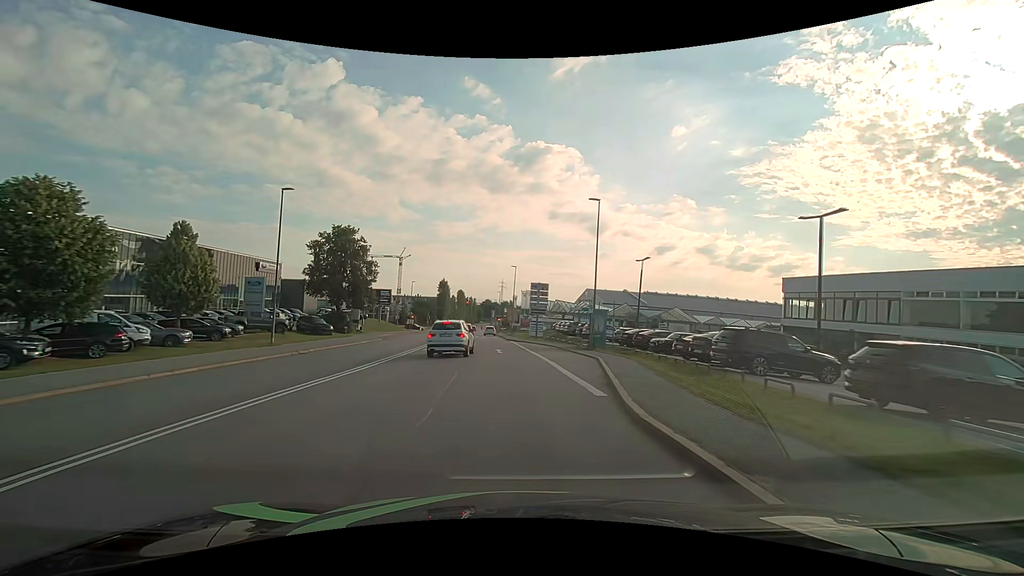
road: secondary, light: Day
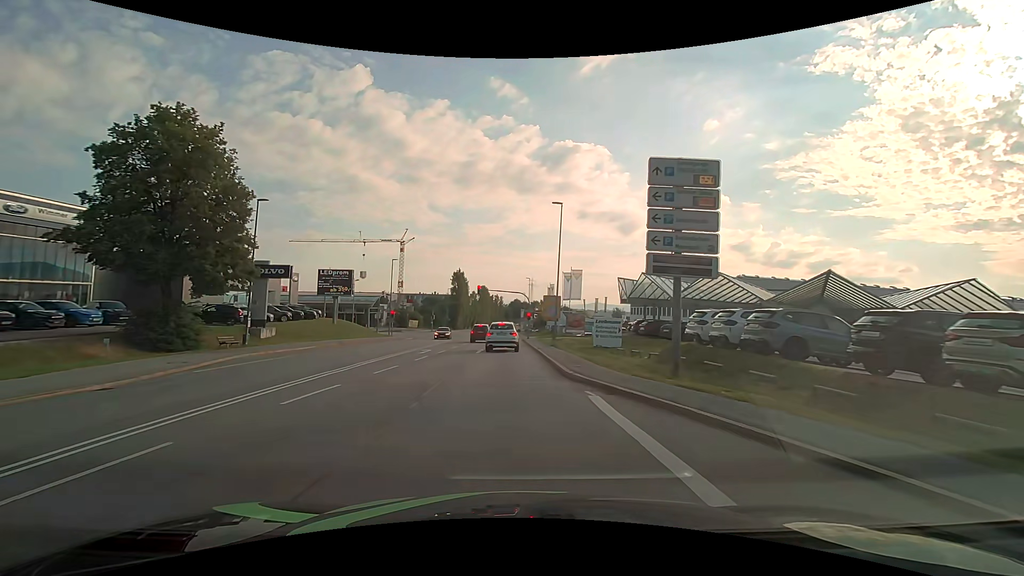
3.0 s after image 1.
(-1.5, +38.1) m; -4°
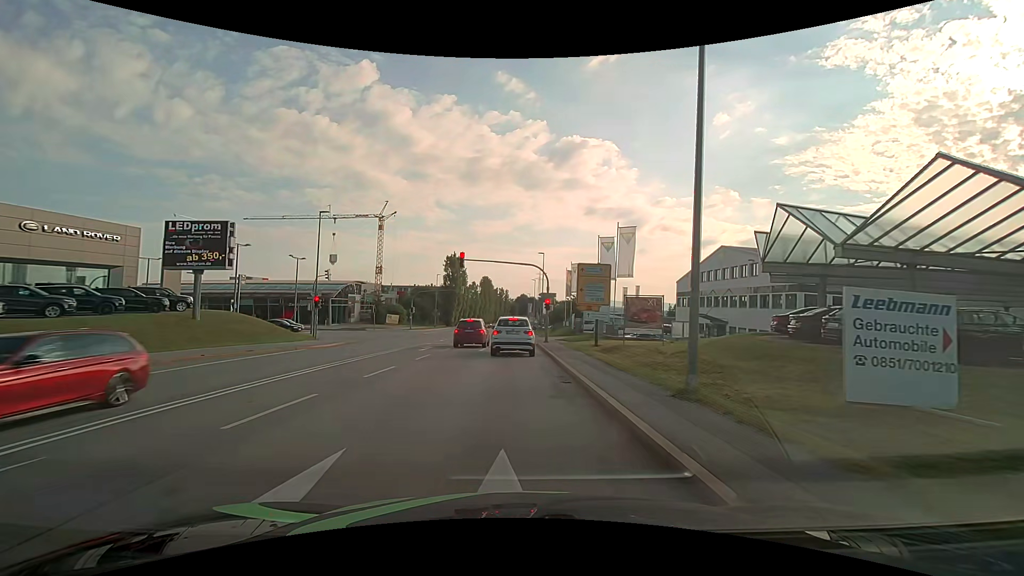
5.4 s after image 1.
(-0.2, +26.1) m; -1°
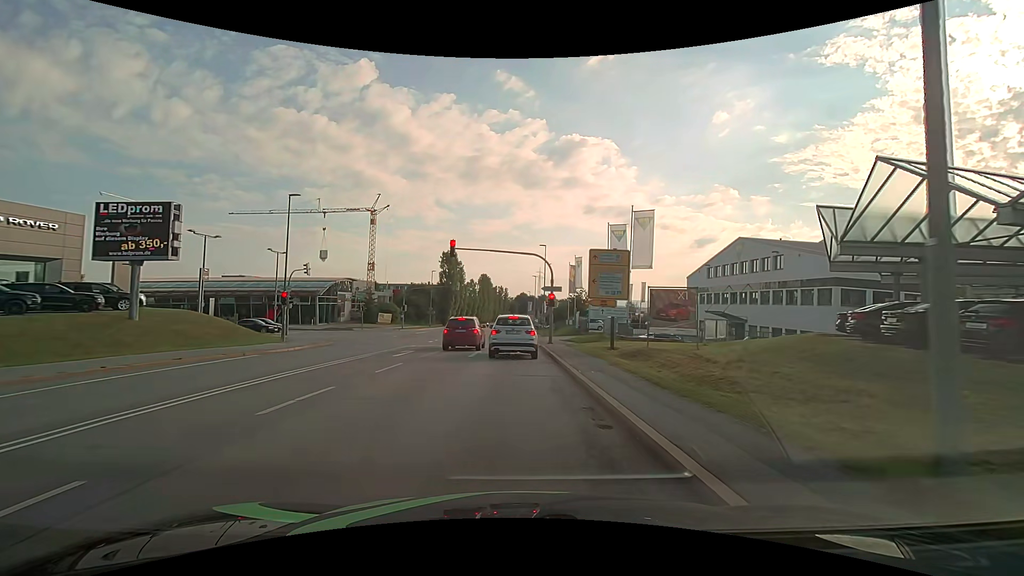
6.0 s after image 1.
(0.0, +5.1) m; 0°
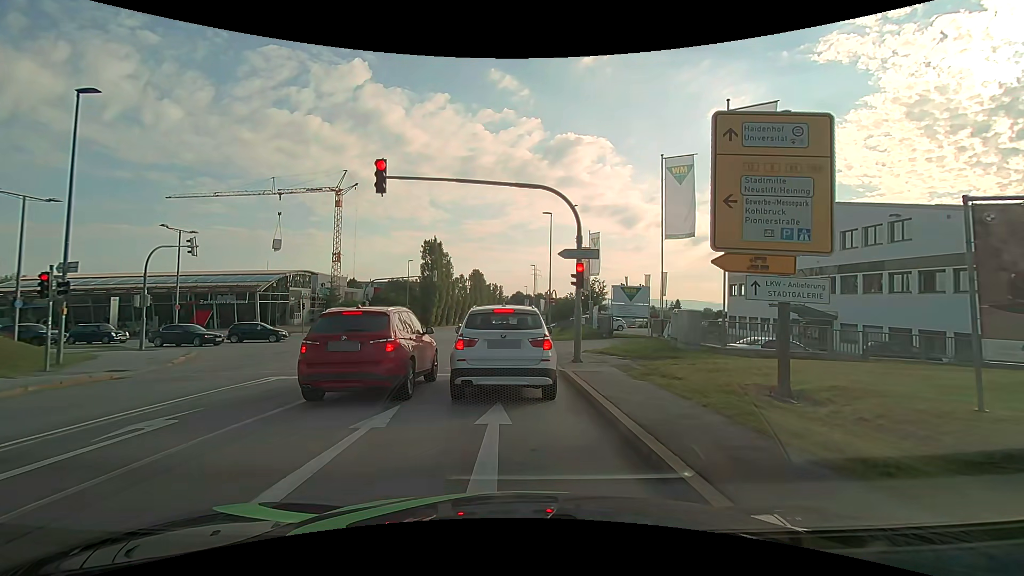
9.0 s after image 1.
(0.0, +15.8) m; +1°
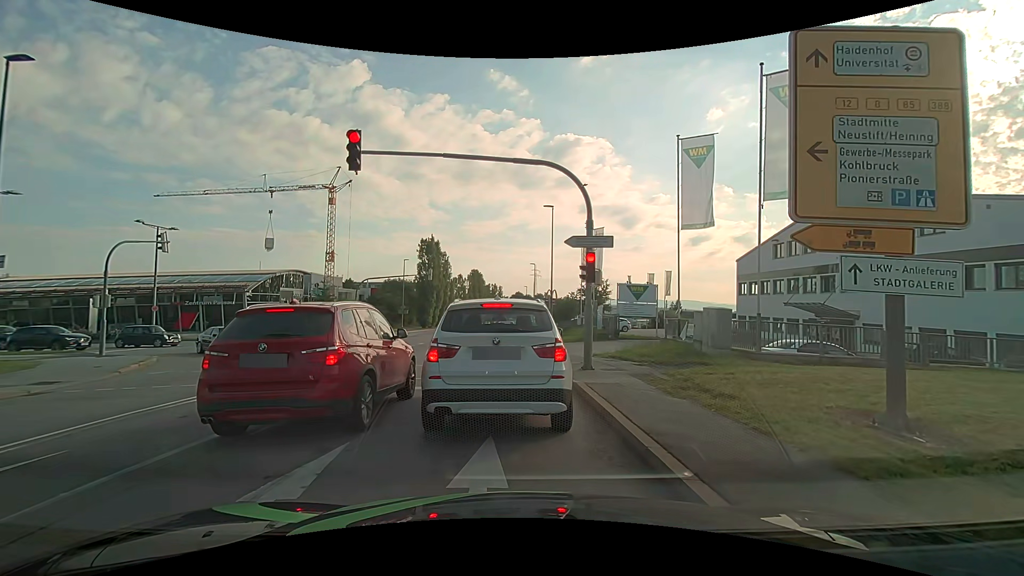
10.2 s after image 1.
(0.0, +2.4) m; 0°
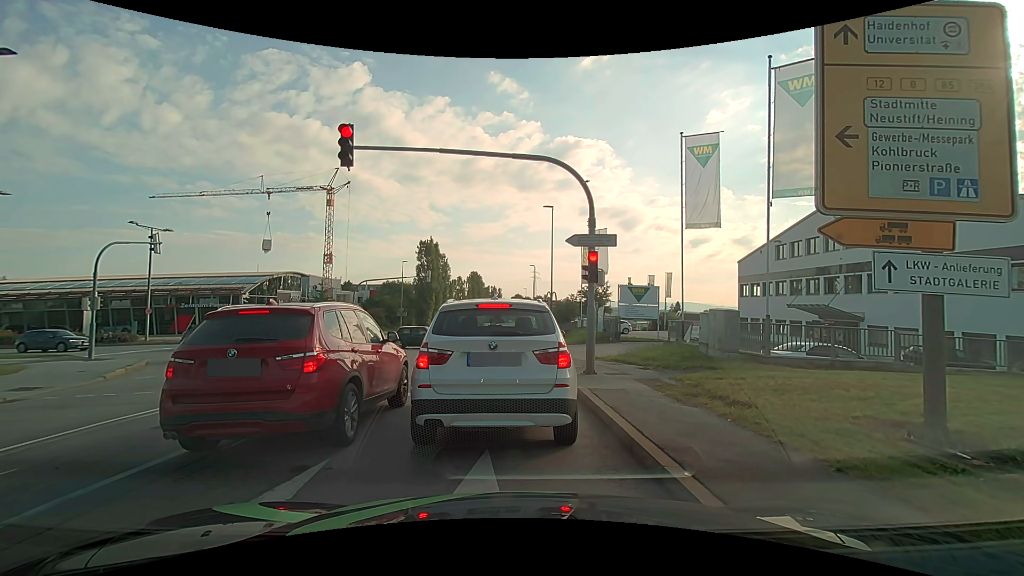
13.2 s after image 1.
(0.0, +0.6) m; 0°
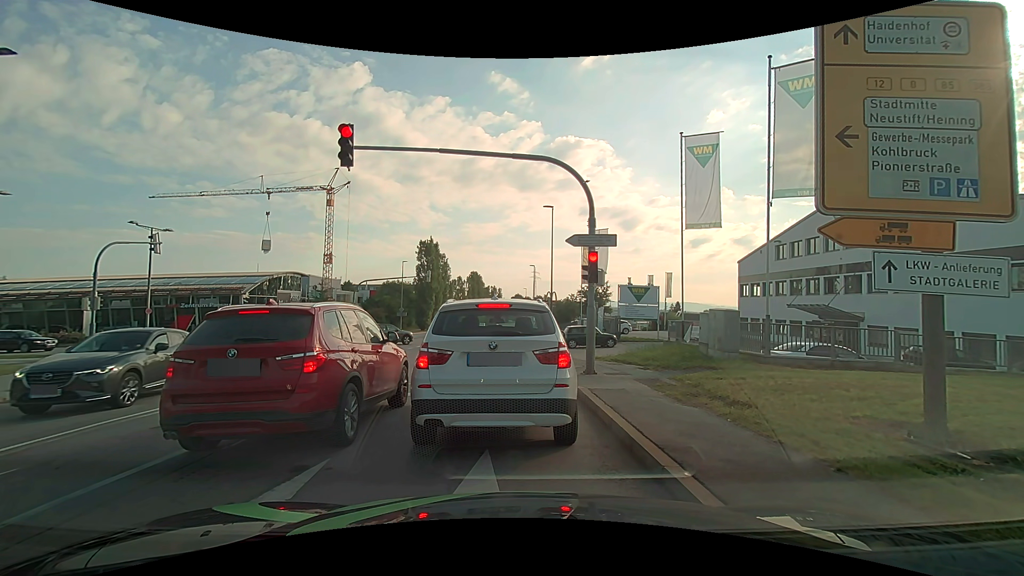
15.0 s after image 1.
(0.0, 0.0) m; 0°
(0, +10) (-1, +20) (-1, +30) (-1, +40) (-2, +50) (-2, +60) (-3, +70) (-3, +80) (-3, +90) (-4, +100) m
